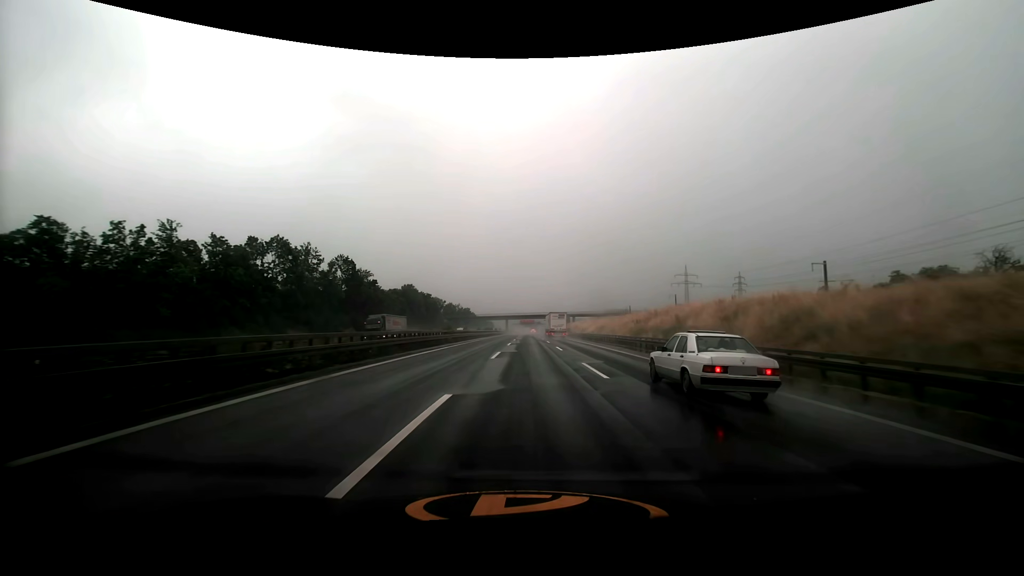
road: motorway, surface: asphalt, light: Day
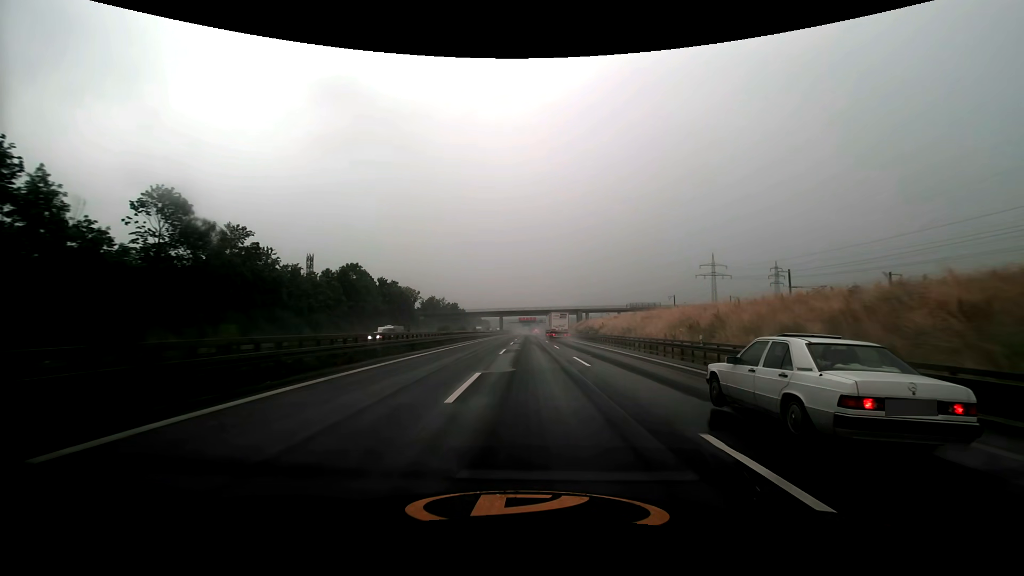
(0.0, +49.0) m; 0°
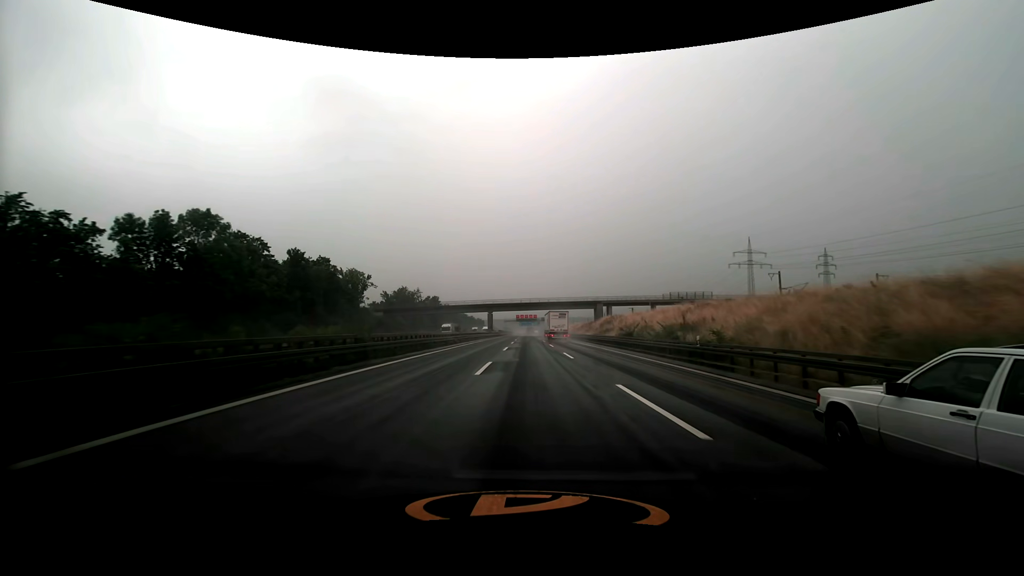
(+0.1, +48.2) m; 0°
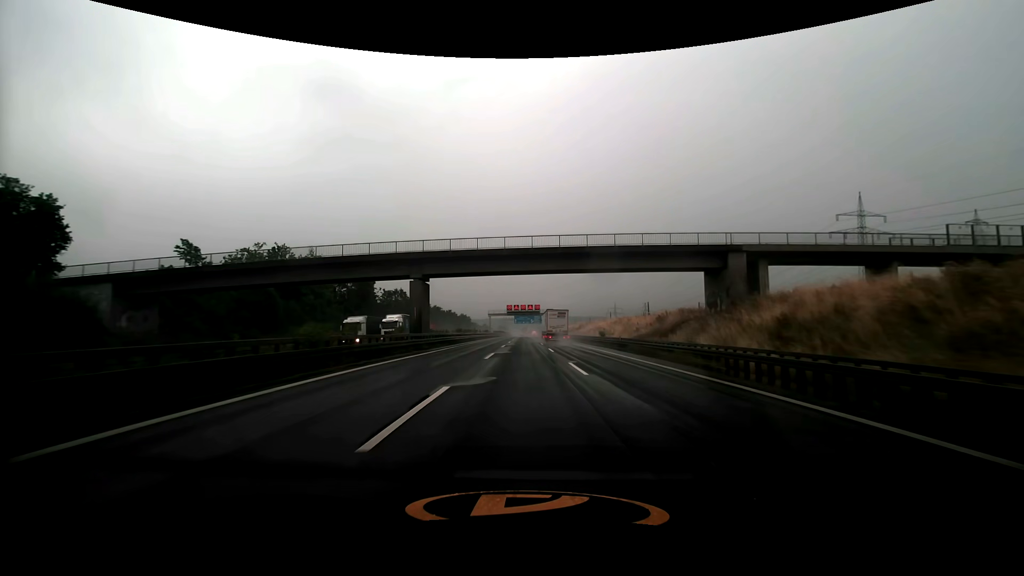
(+0.3, +81.1) m; 0°
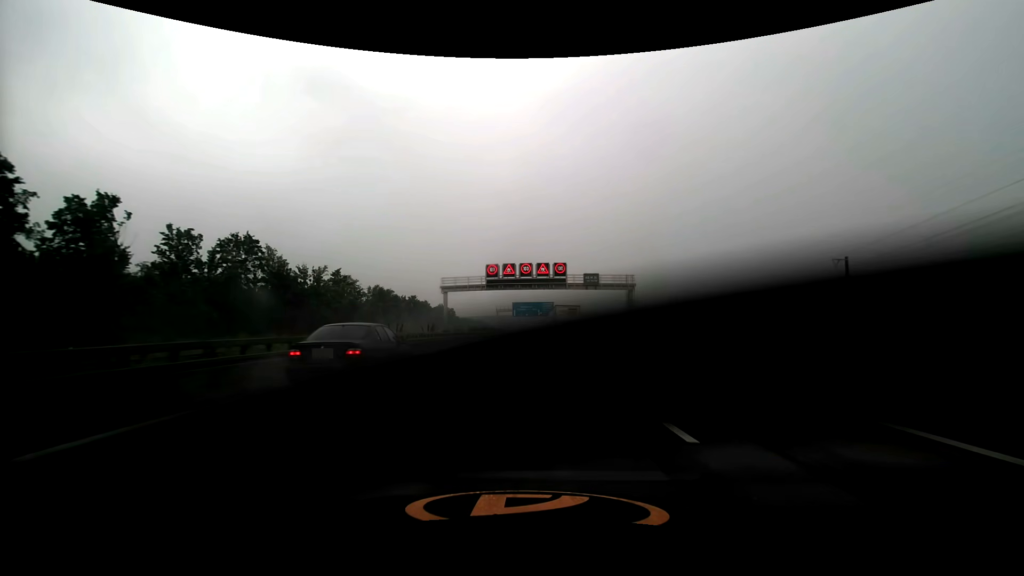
(-0.5, +81.3) m; 0°
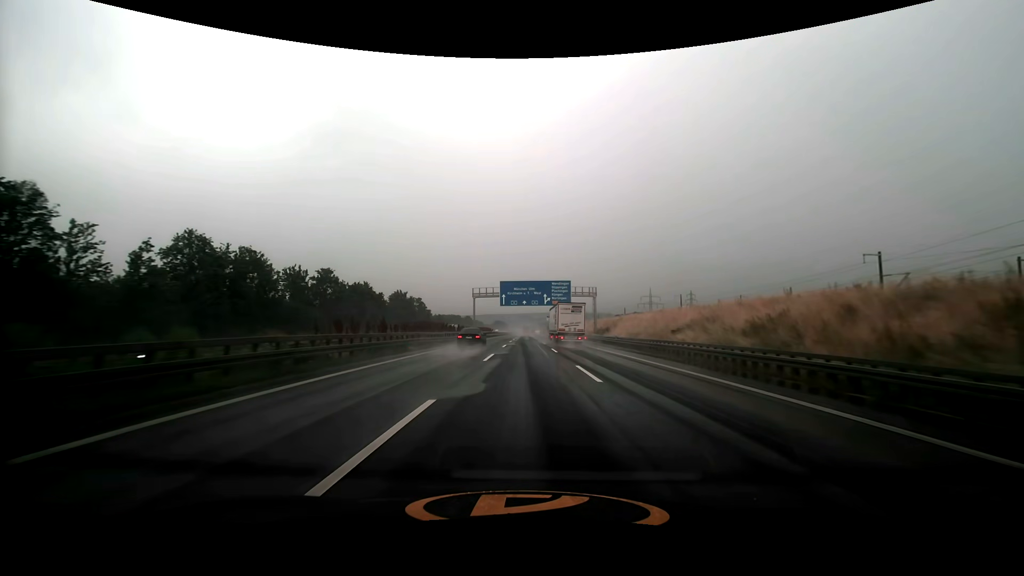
(+0.2, +65.1) m; 0°
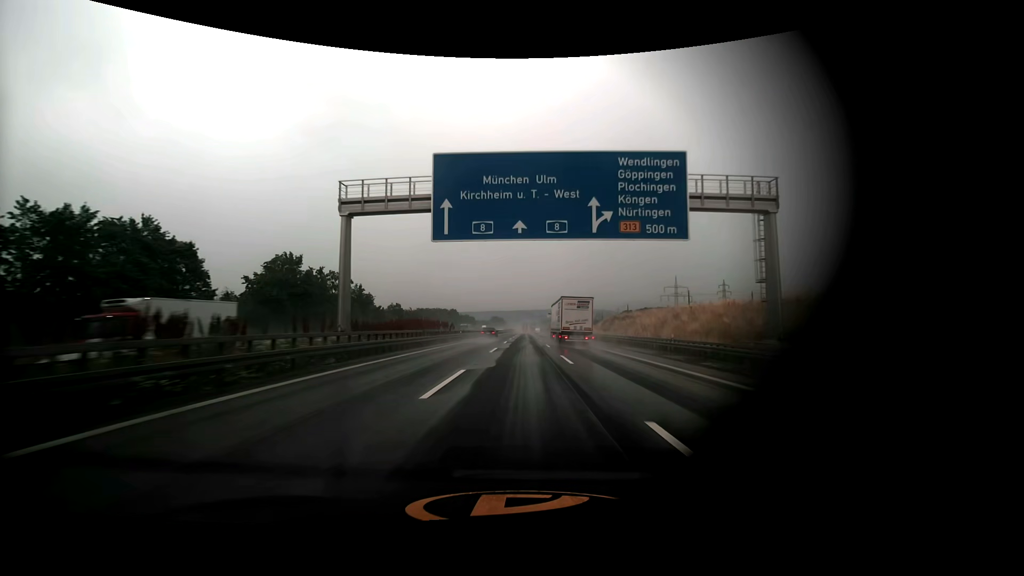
(-0.2, +65.9) m; 0°
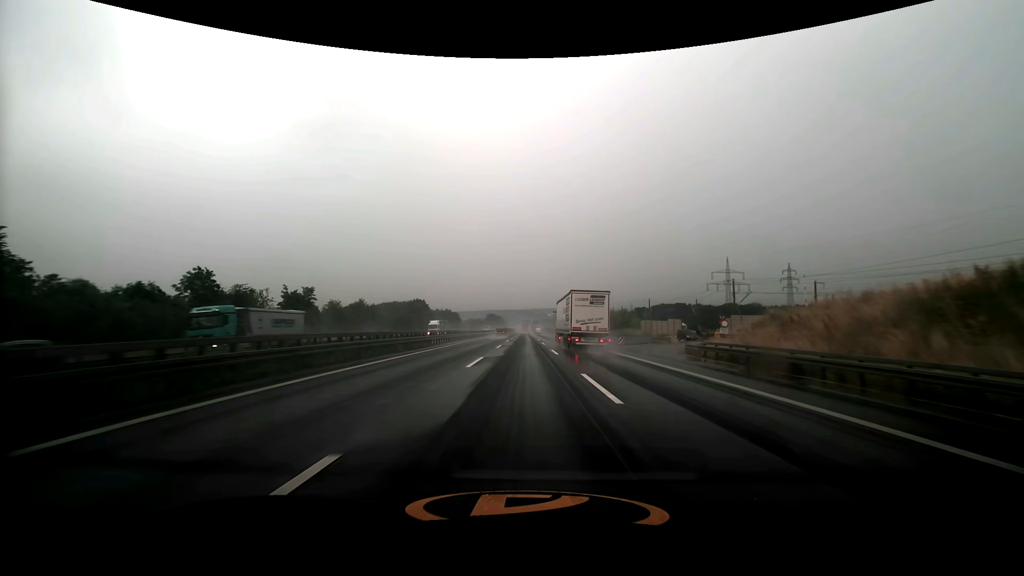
(-0.2, +82.2) m; 0°
(0, +10) (0, +20) (0, +30) (0, +40) (0, +50) (0, +60) (0, +70) (0, +80) (0, +90) (0, +100) m
